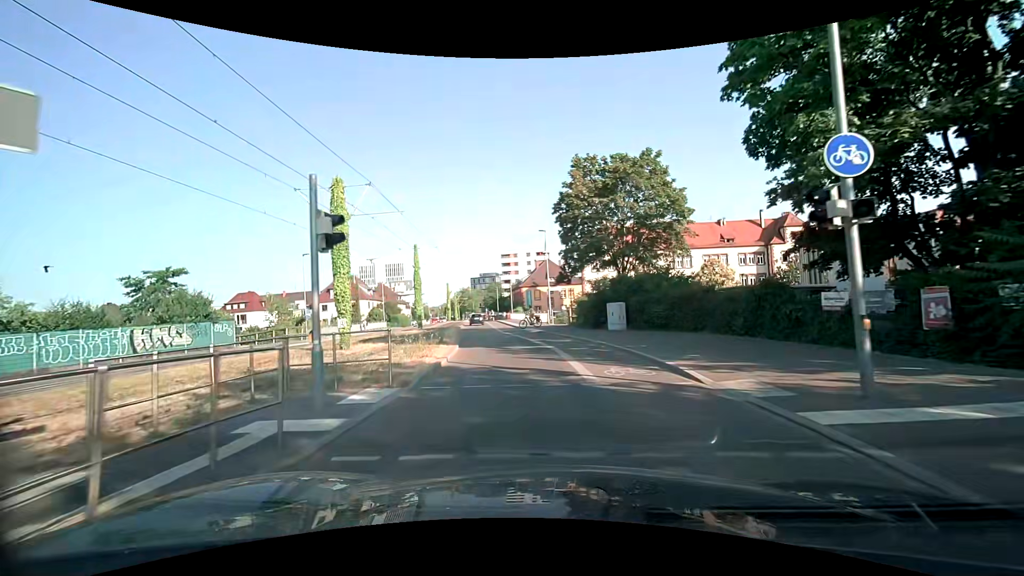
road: secondary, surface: asphalt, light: Day
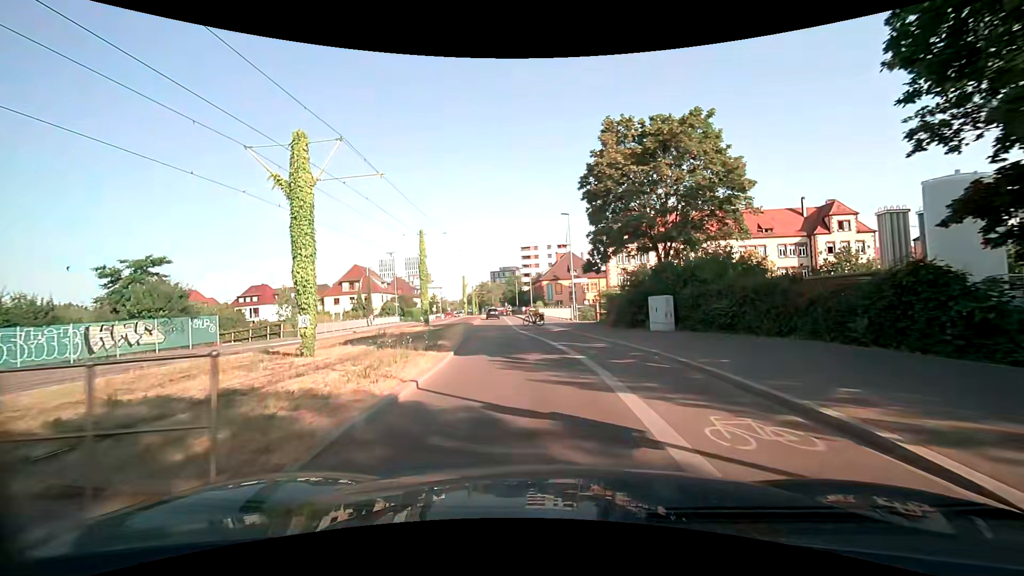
(-0.2, +5.2) m; -3°
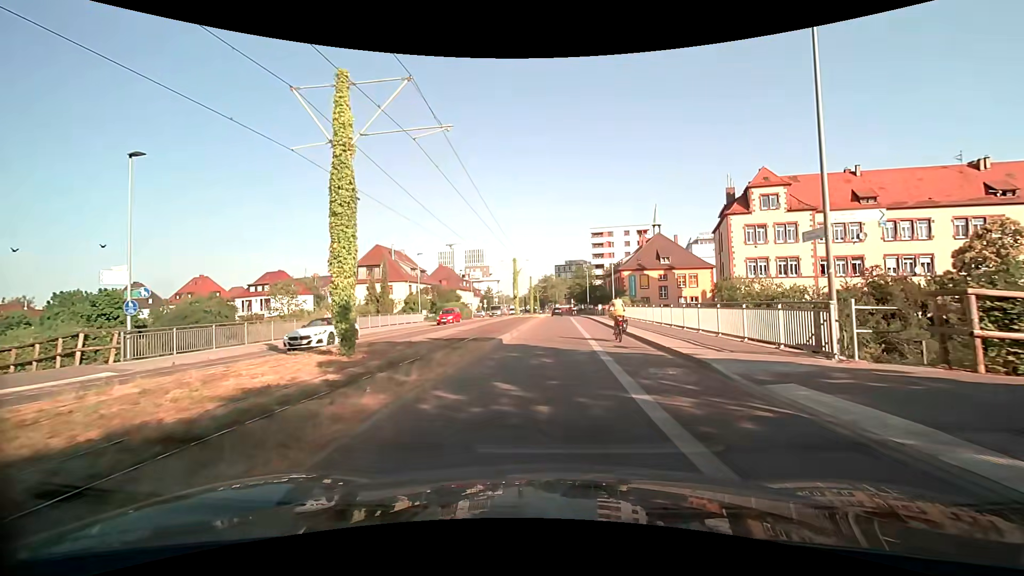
(-2.2, +26.1) m; -7°
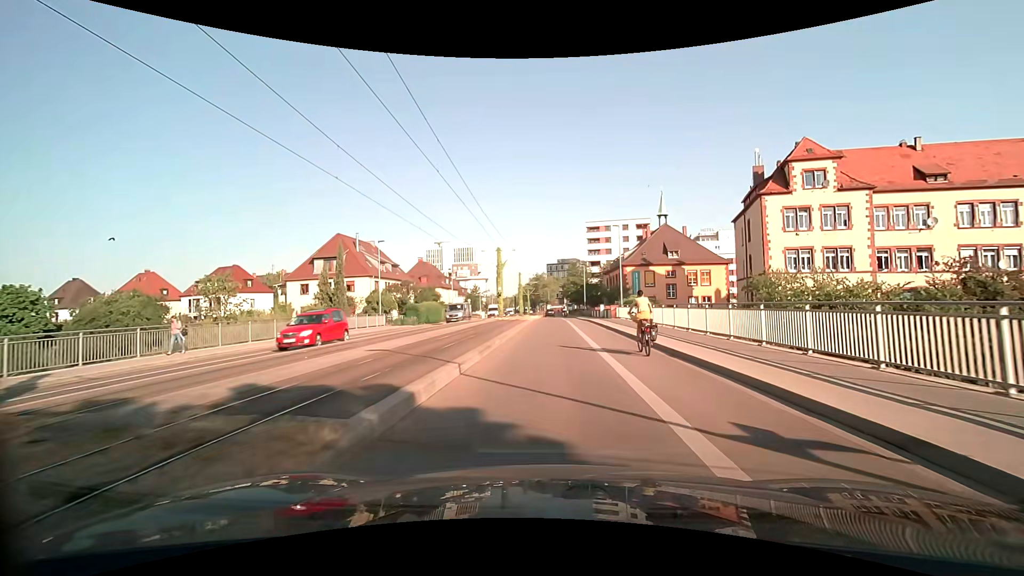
(+0.1, +11.5) m; +1°
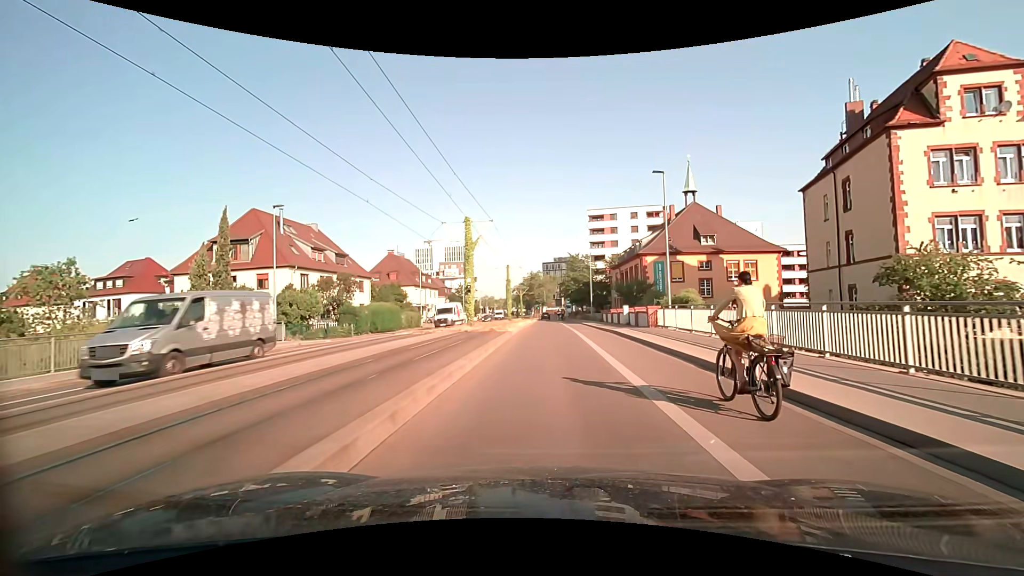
(+0.1, +18.2) m; 0°
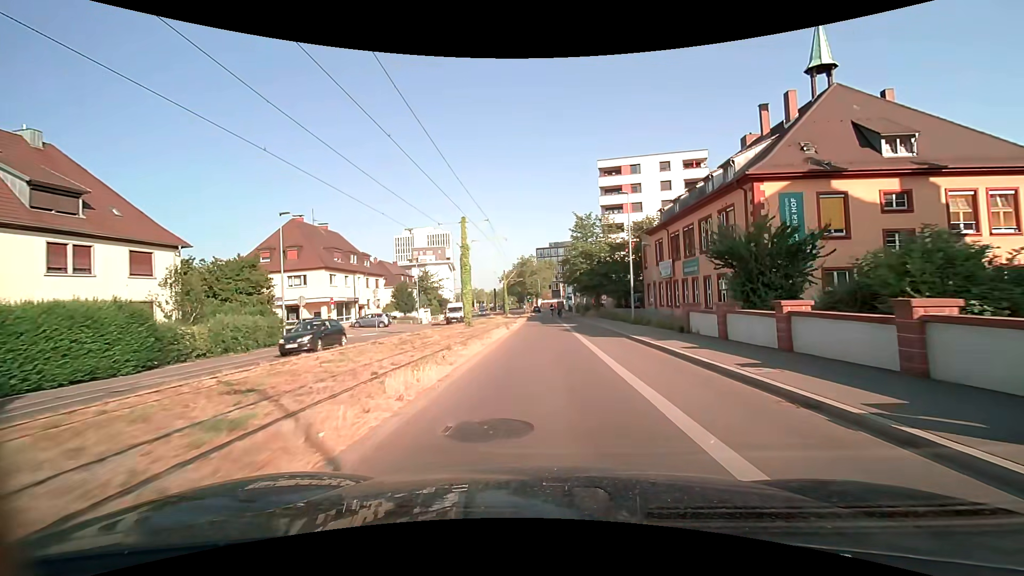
(+0.3, +32.2) m; +1°
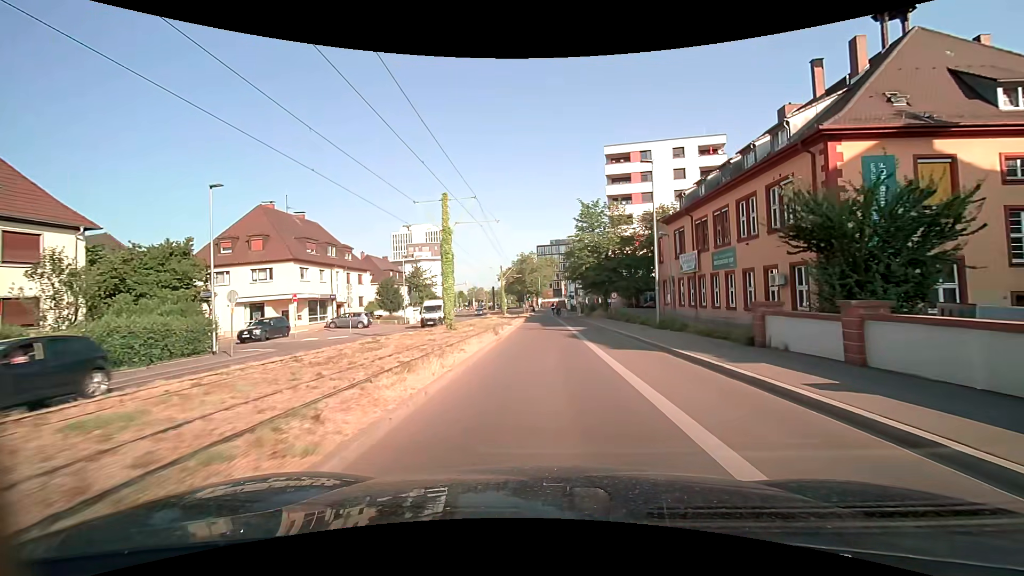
(0.0, +6.6) m; 0°
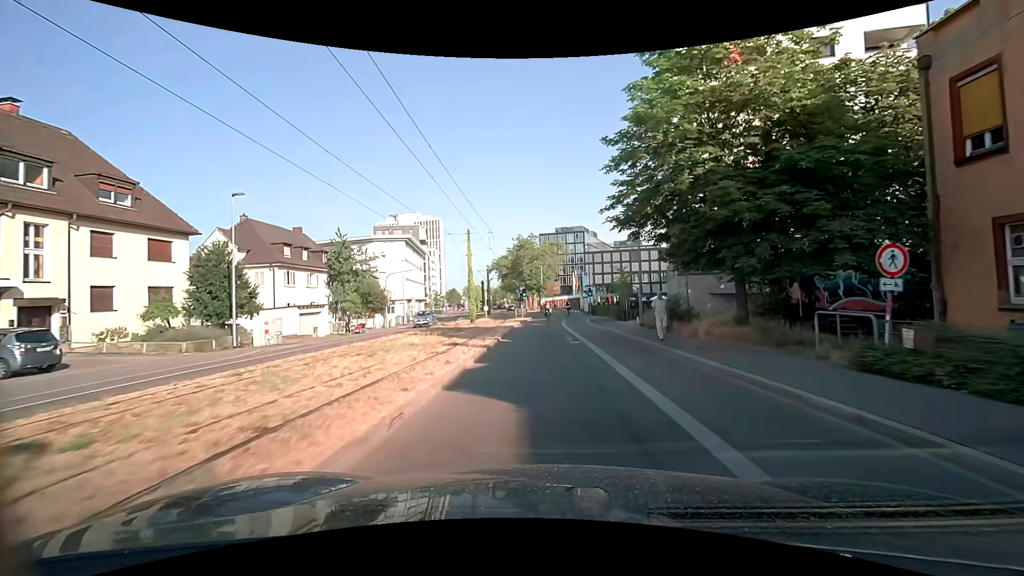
(-0.1, +33.3) m; -1°
(0, +10) (0, +20) (0, +30) (0, +40) (+1, +50) (+1, +60) (0, +70) (-2, +80) (-4, +90) (-5, +100) m
